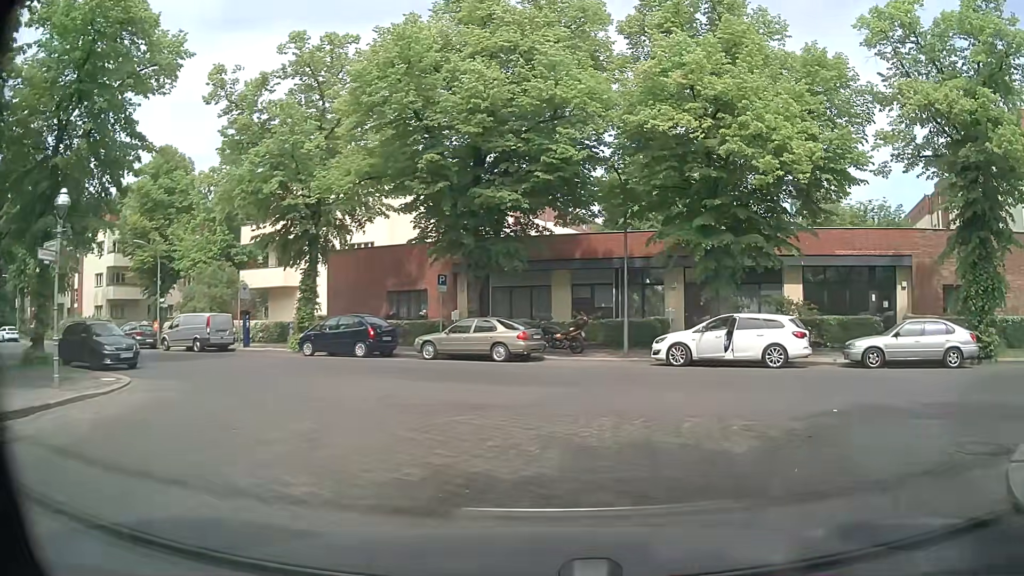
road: residential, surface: sett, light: Day
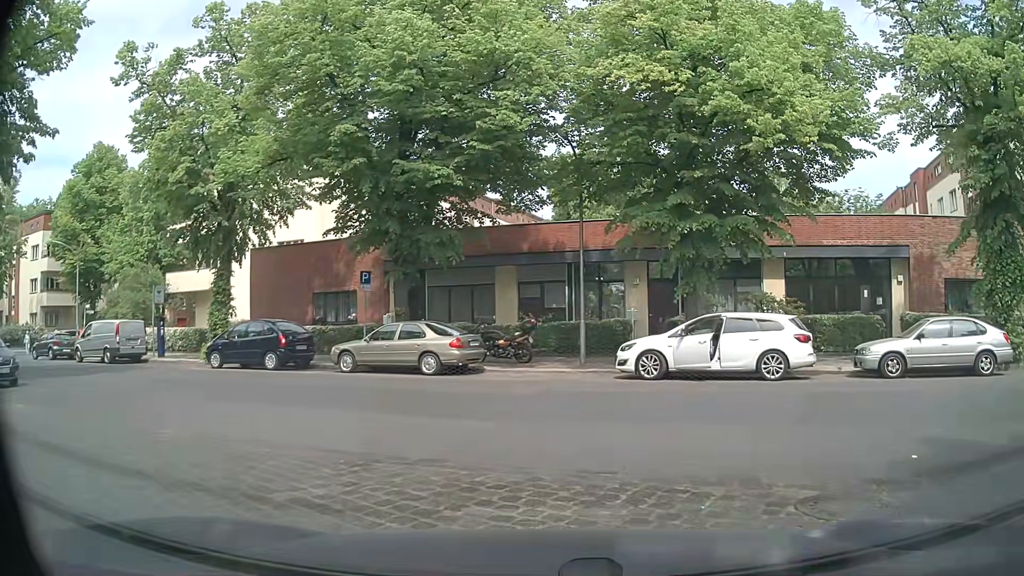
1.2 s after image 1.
(+0.2, +3.7) m; +6°
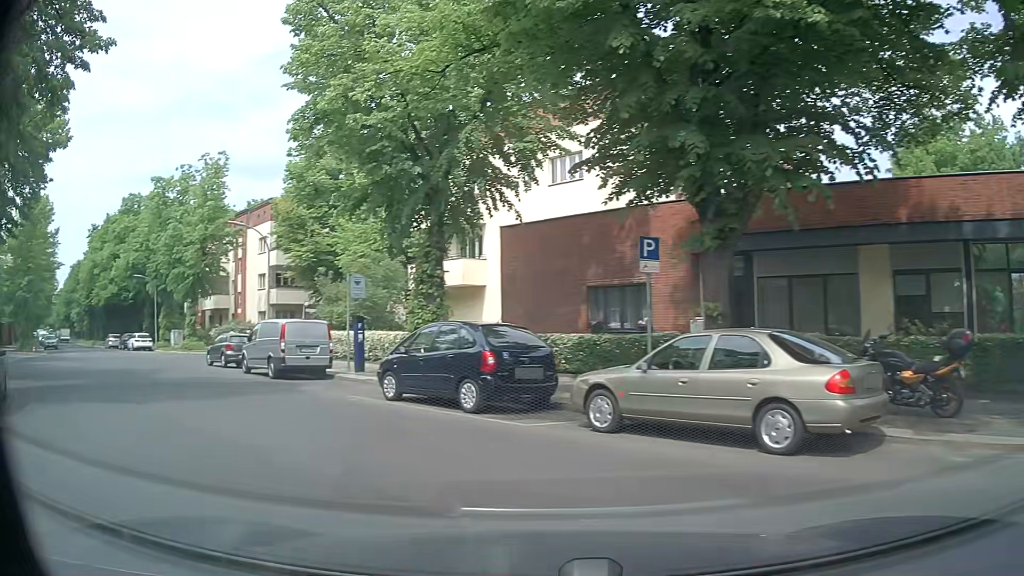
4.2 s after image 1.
(-1.5, +10.3) m; -27°
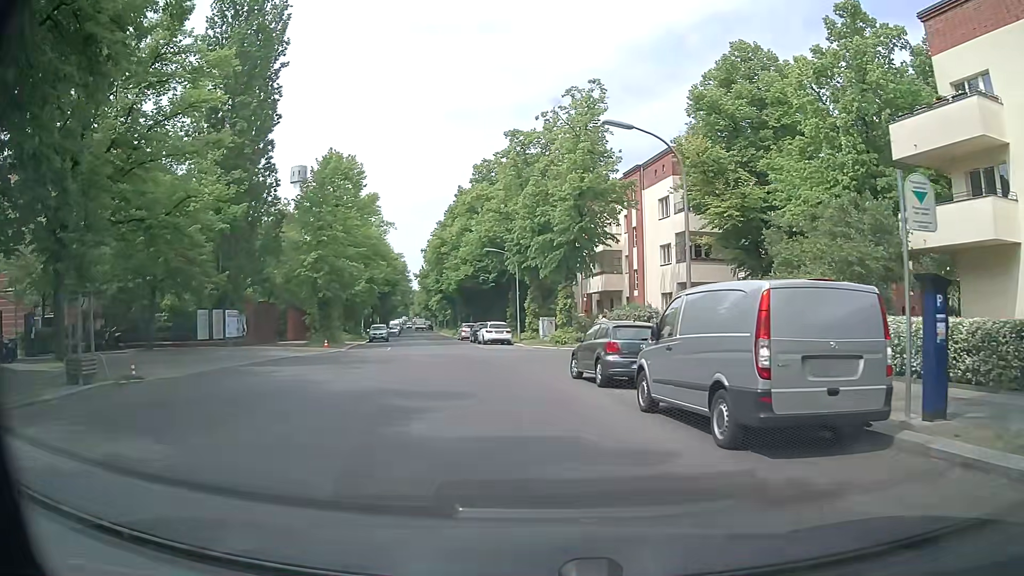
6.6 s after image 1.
(-5.2, +13.0) m; -35°
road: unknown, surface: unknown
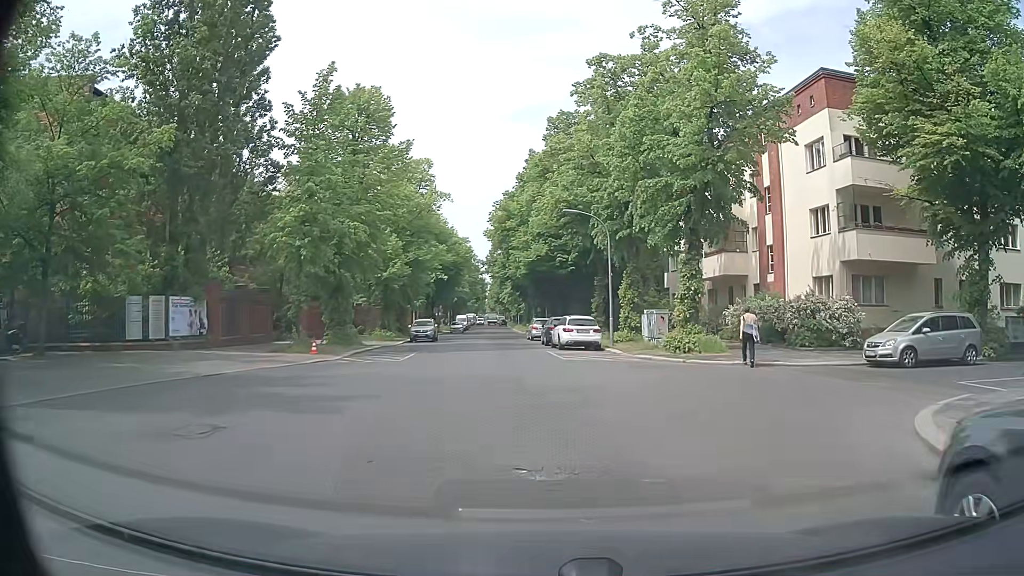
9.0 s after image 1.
(-0.9, +13.8) m; -6°
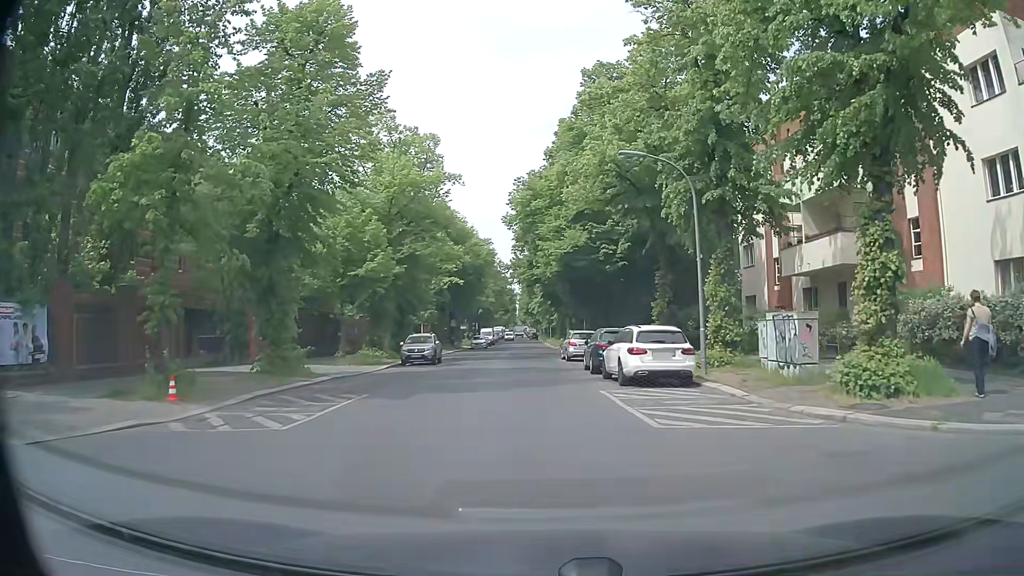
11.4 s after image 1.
(-0.4, +12.9) m; -4°
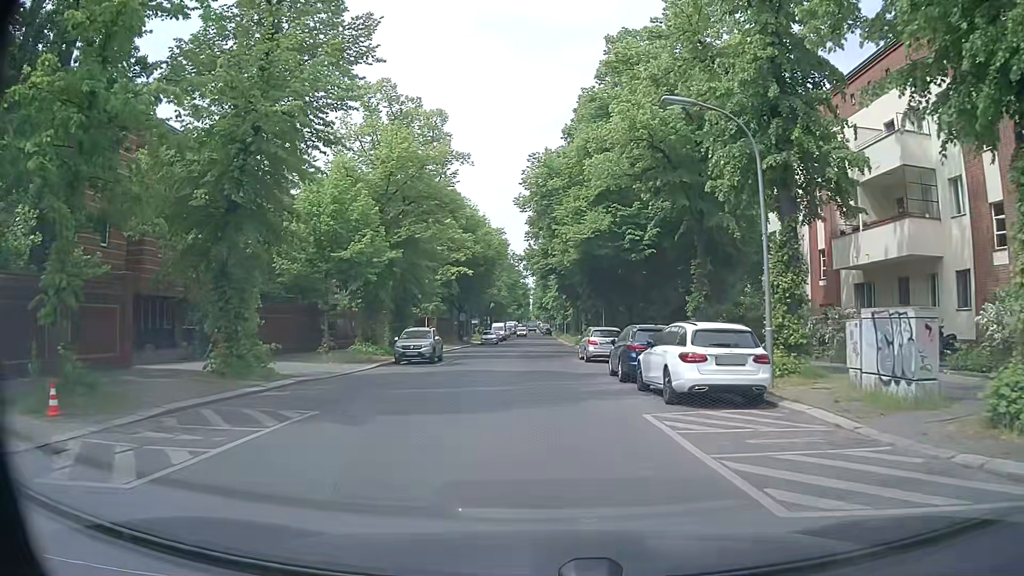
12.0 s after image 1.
(0.0, +4.5) m; -1°
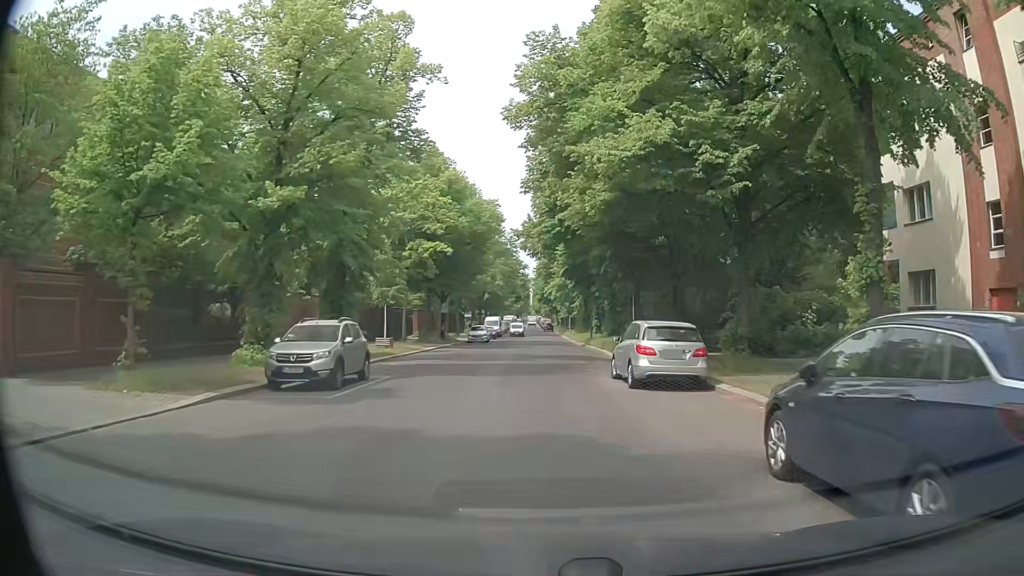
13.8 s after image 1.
(-0.1, +14.3) m; +1°
(0, +10) (0, +20) (0, +30) (0, +40) (-1, +50) (-1, +60) (-1, +70) (-1, +80) (-2, +90) (-2, +100) m
